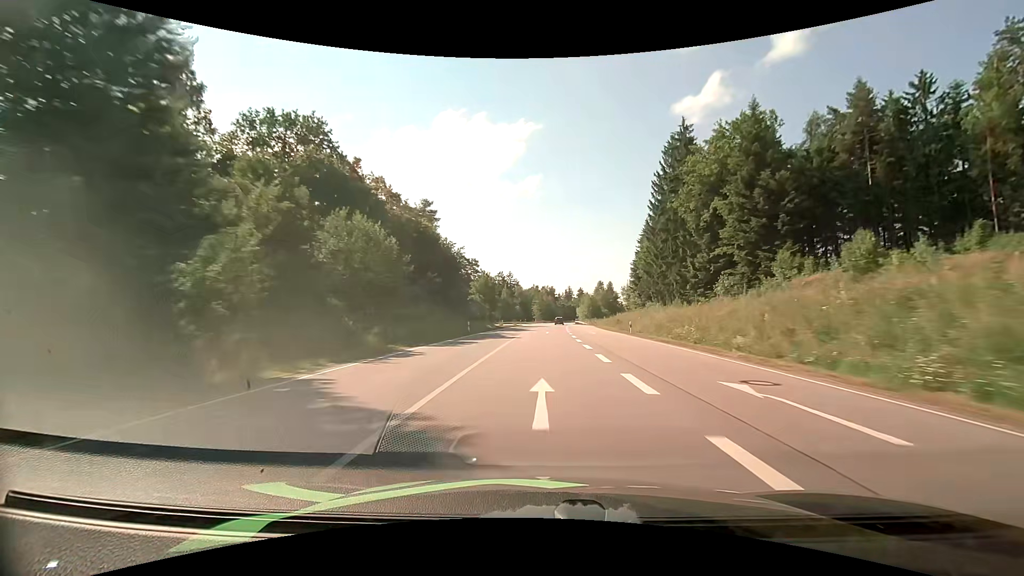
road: primary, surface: asphalt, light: Day
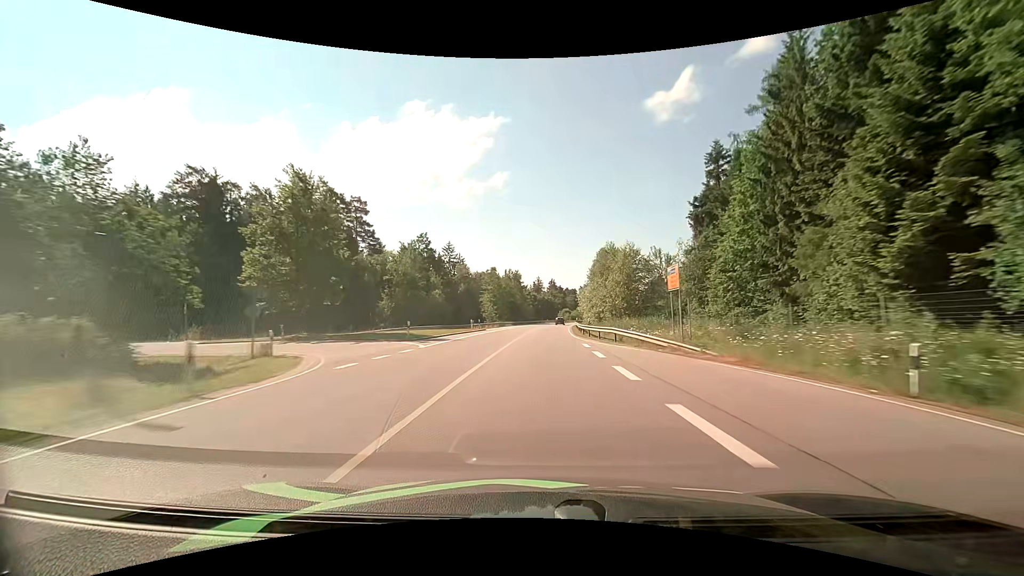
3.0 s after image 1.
(+2.7, +82.1) m; +4°
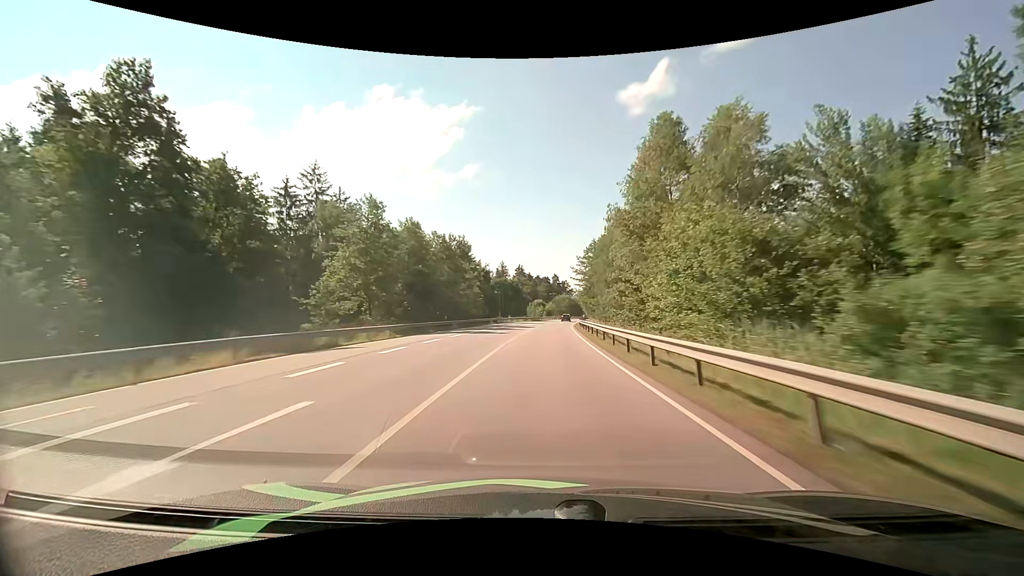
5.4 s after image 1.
(+2.0, +66.5) m; +4°
(0, +10) (0, +20) (+1, +30) (+1, +40) (+2, +50) (+2, +60) (+3, +70) (+4, +80) (+5, +90) (+6, +100) m
